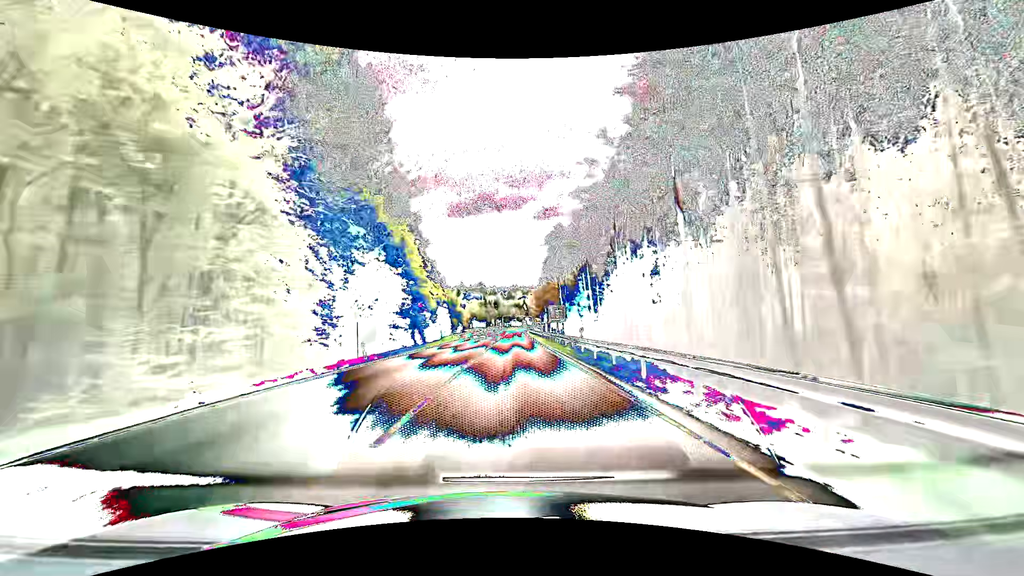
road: secondary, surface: asphalt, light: Day
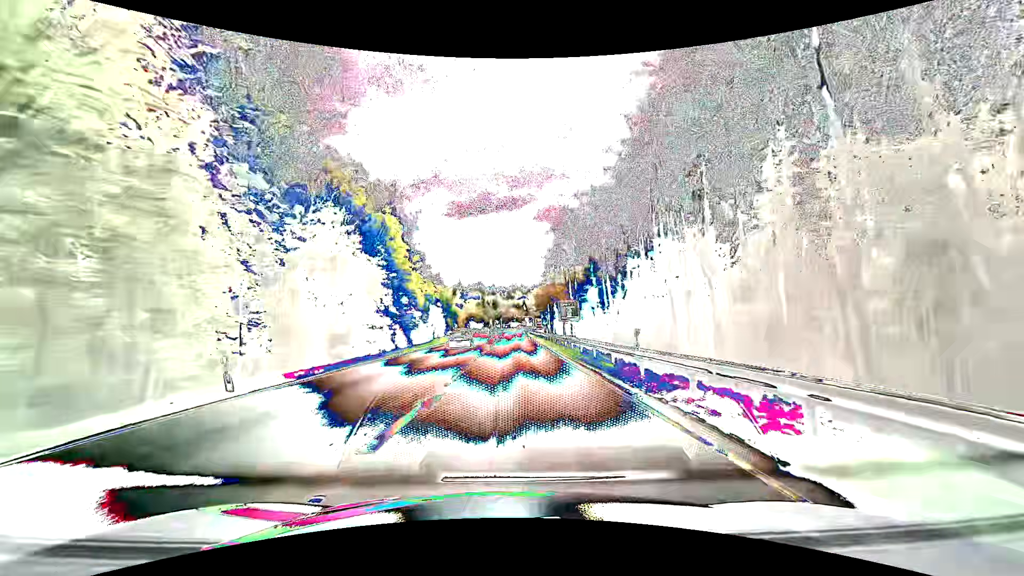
(-0.1, +11.7) m; 0°
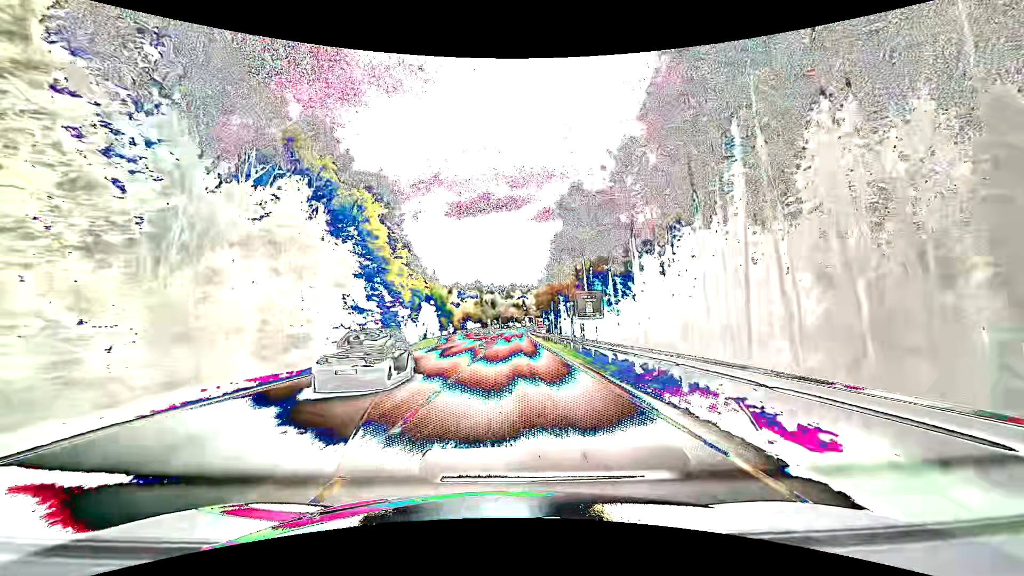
(0.0, +11.5) m; 0°
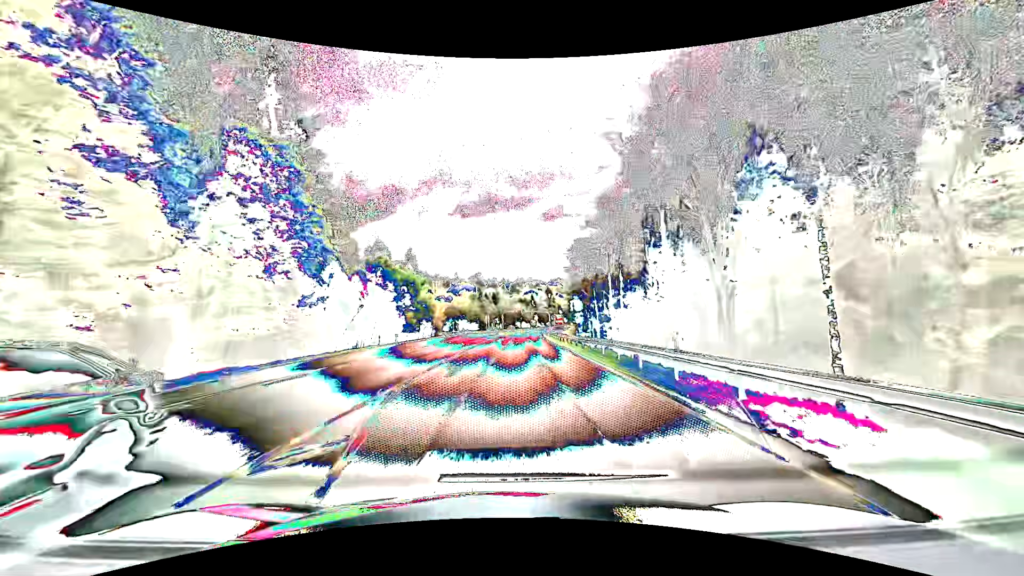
(+0.2, +53.2) m; 0°
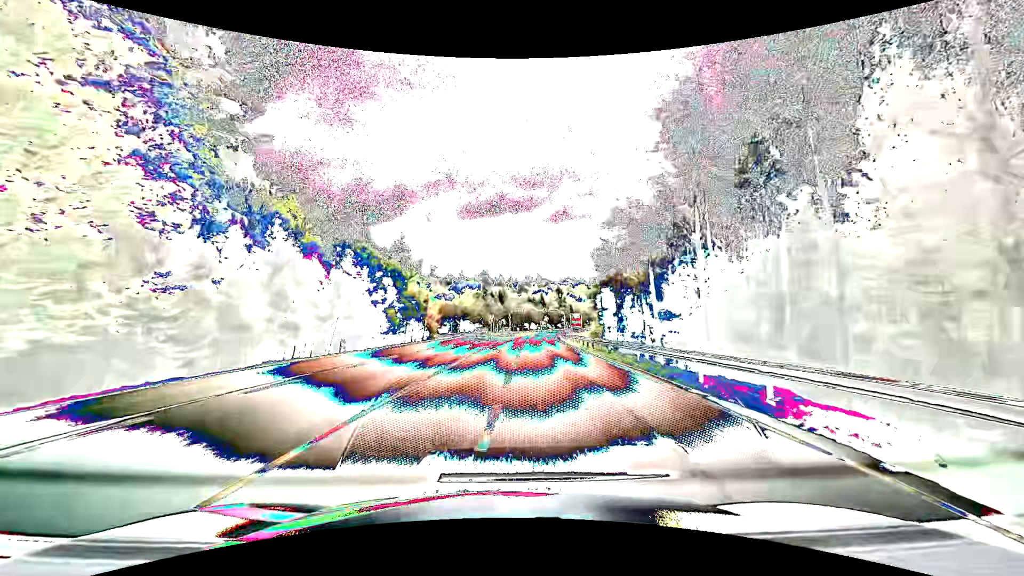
(-0.4, +19.5) m; -1°
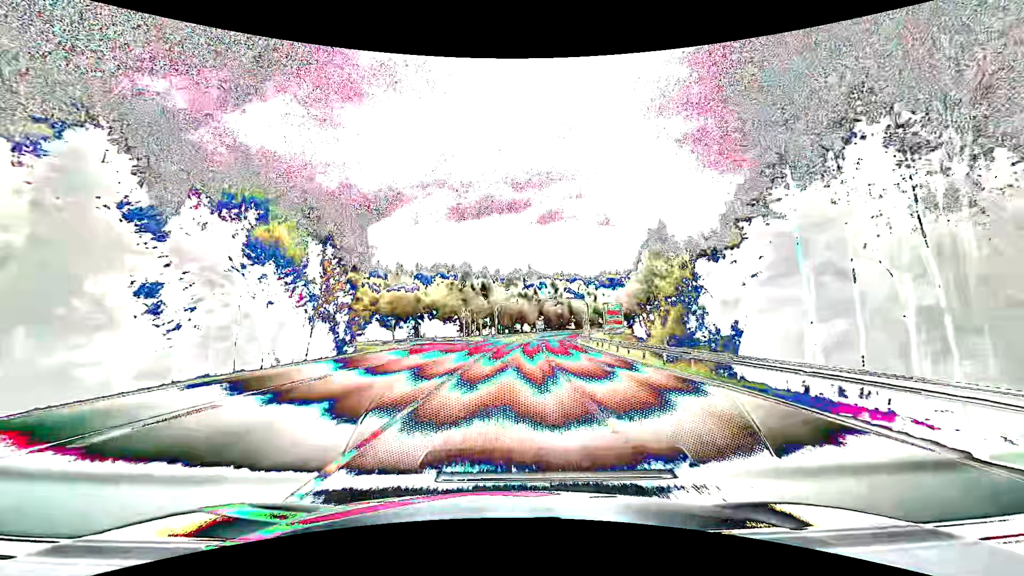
(+0.1, +46.8) m; +2°
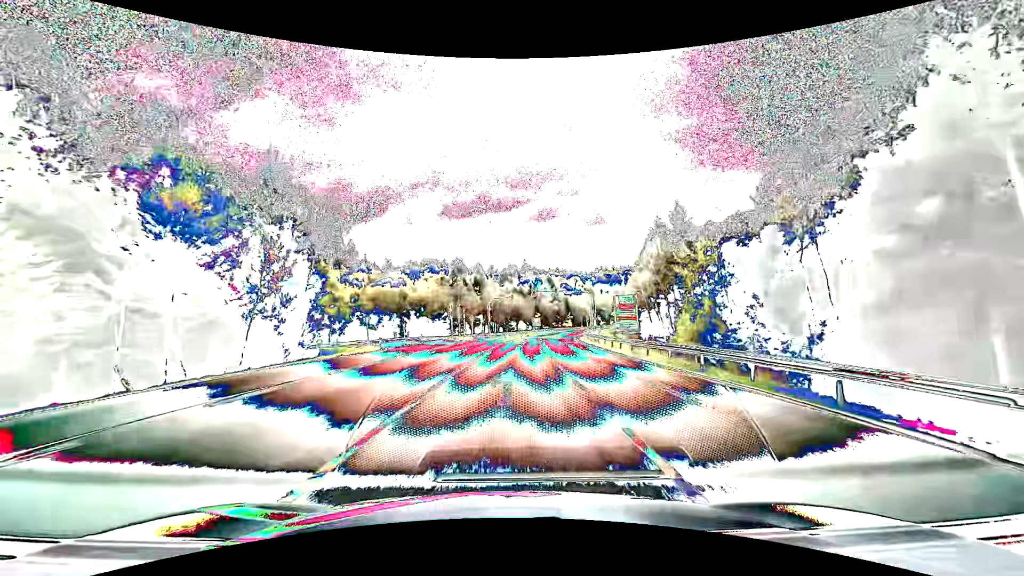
(0.0, +9.0) m; 0°
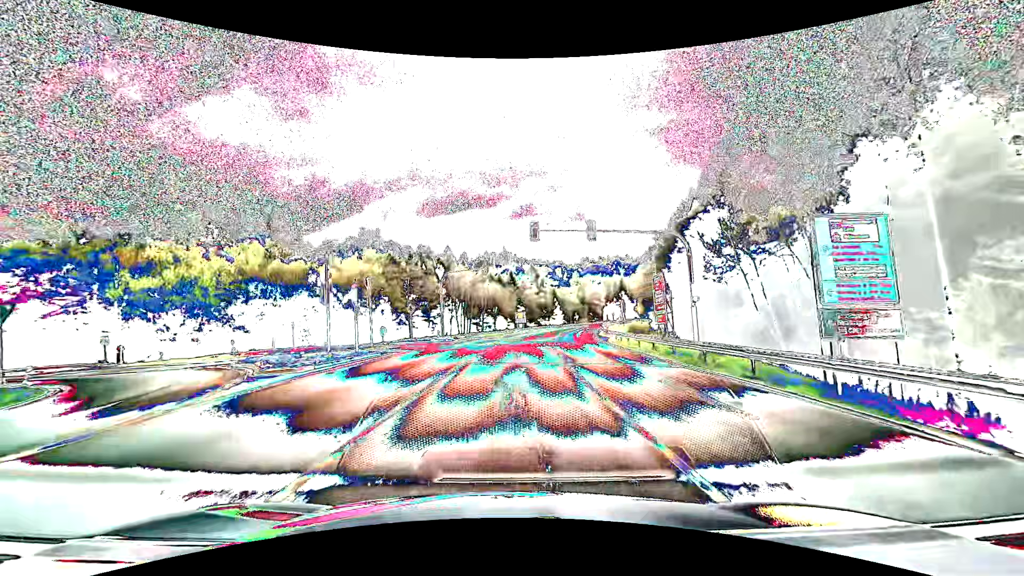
(+0.8, +35.6) m; +3°
(0, +10) (0, +20) (0, +30) (-6, +38) (-14, +43) (-24, +45) (-34, +46) (-44, +49) (-53, +52) (-62, +56) m
